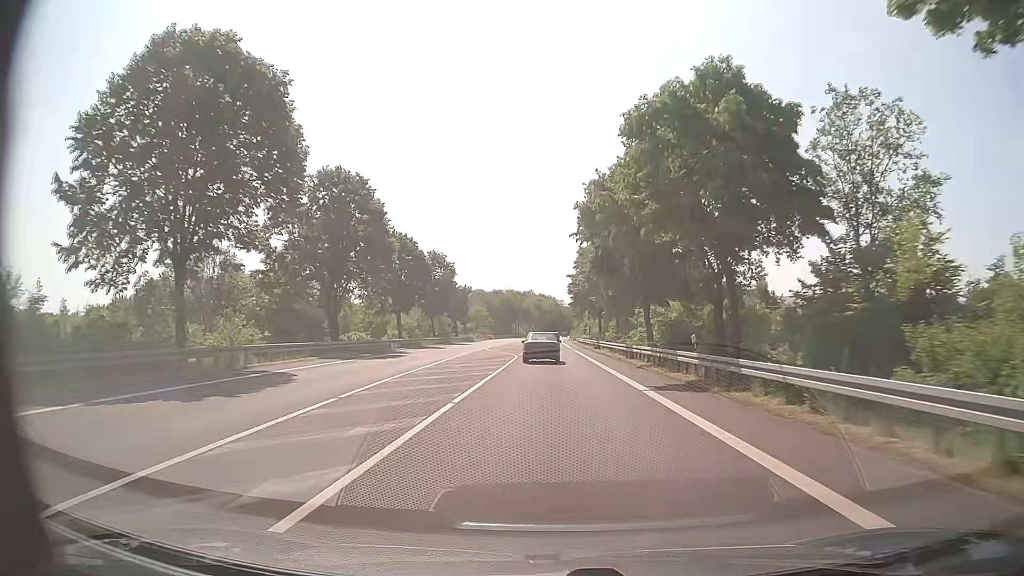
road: primary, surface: asphalt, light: Day
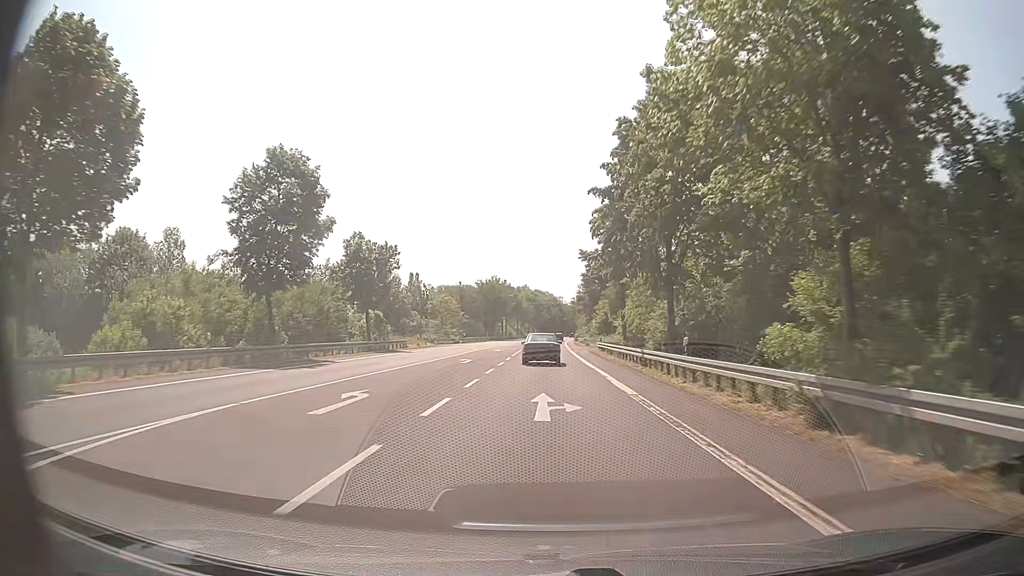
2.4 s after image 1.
(+0.1, +48.7) m; 0°
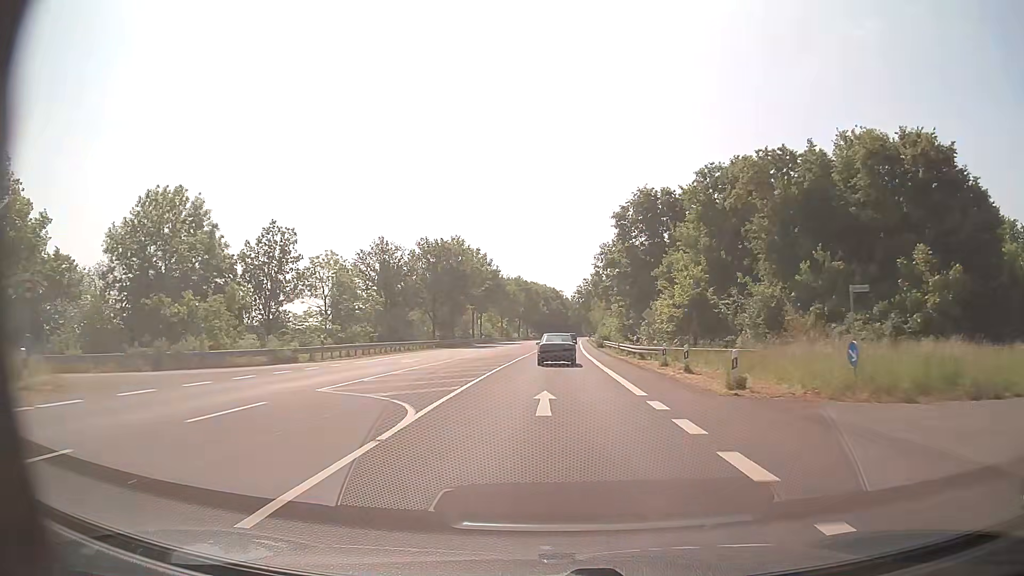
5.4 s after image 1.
(-0.1, +59.6) m; 0°
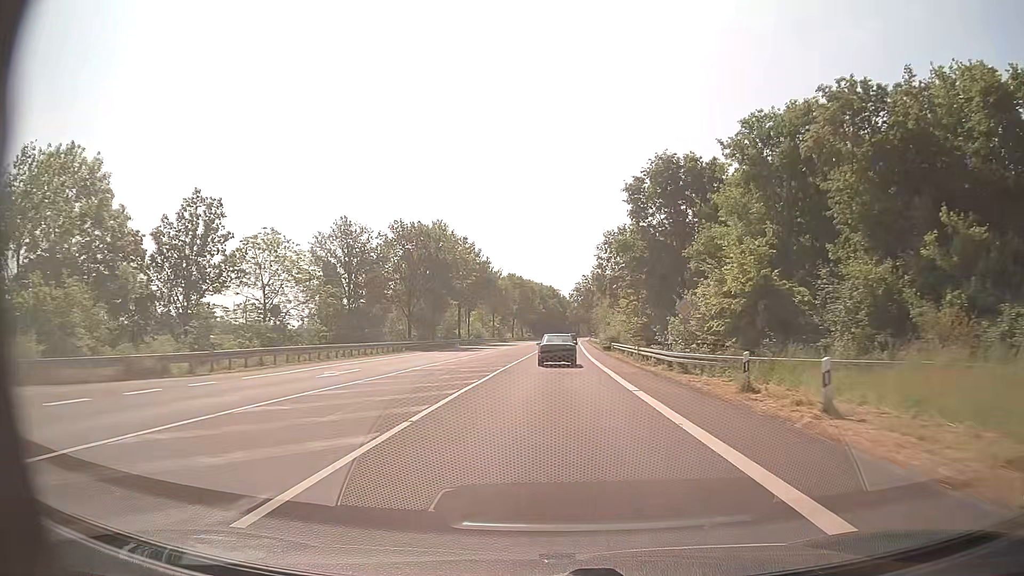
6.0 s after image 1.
(+0.1, +11.8) m; 0°
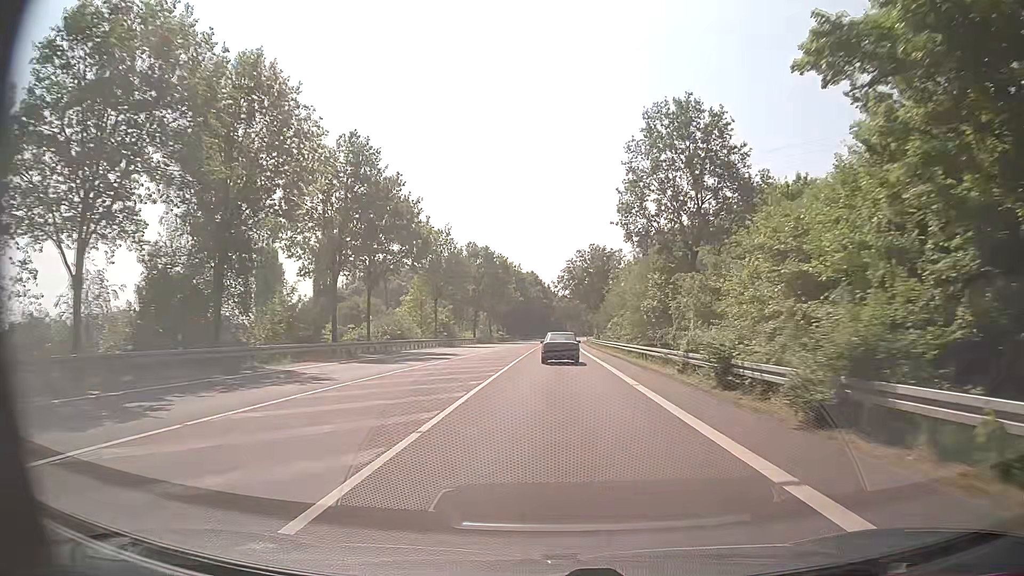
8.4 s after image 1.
(+0.5, +46.6) m; +1°
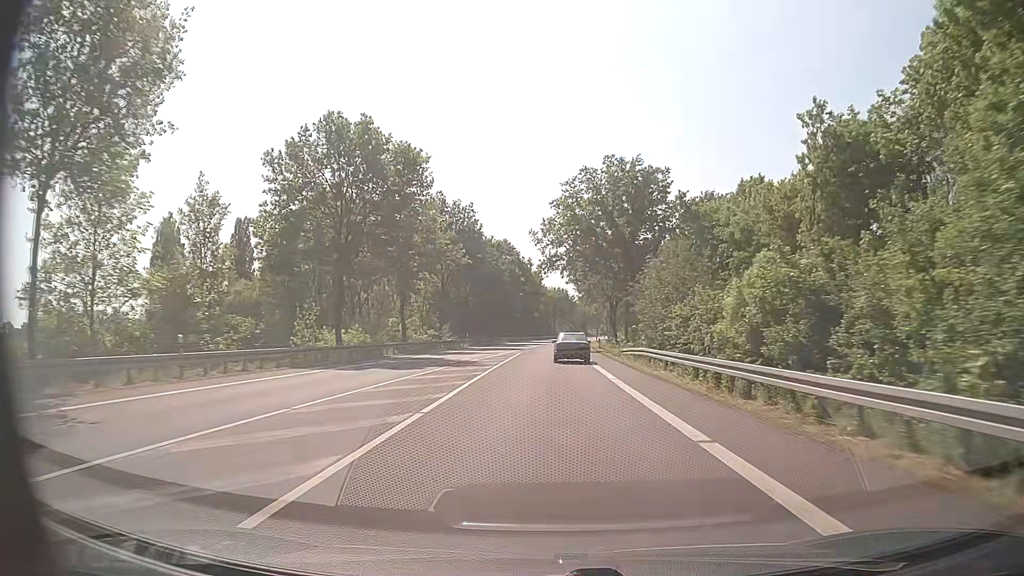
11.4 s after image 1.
(+0.8, +57.5) m; +1°
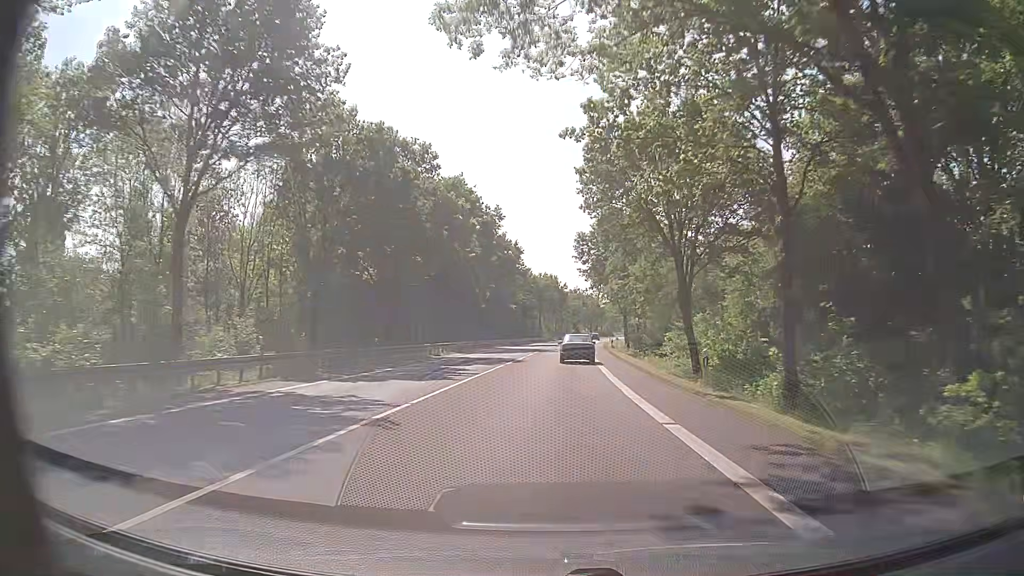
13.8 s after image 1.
(+0.3, +46.3) m; +1°
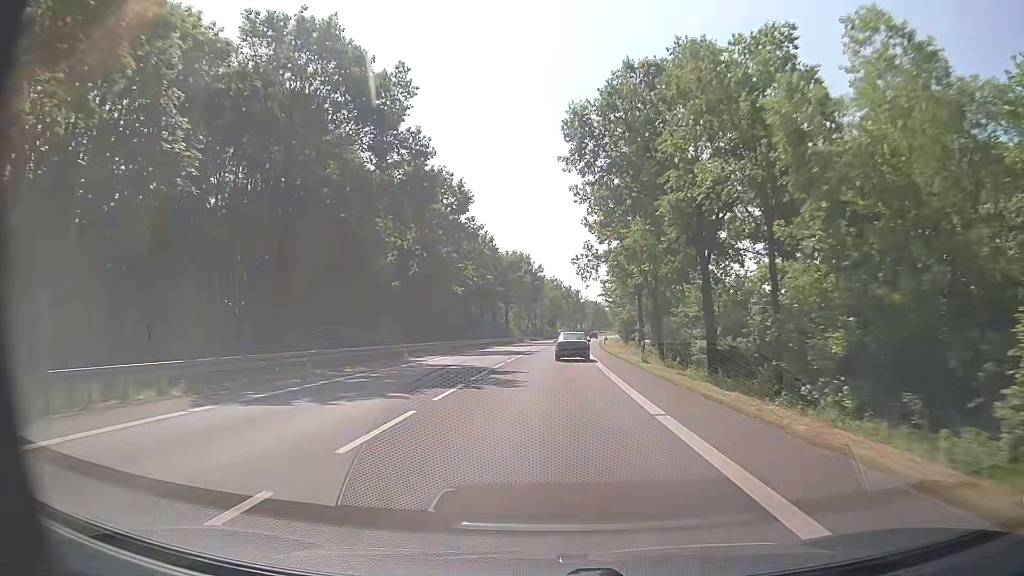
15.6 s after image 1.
(+0.7, +35.2) m; +2°
(0, +10) (0, +20) (0, +30) (+1, +40) (+1, +50) (+2, +60) (+2, +70) (+3, +80) (+3, +90) (+4, +100) m
